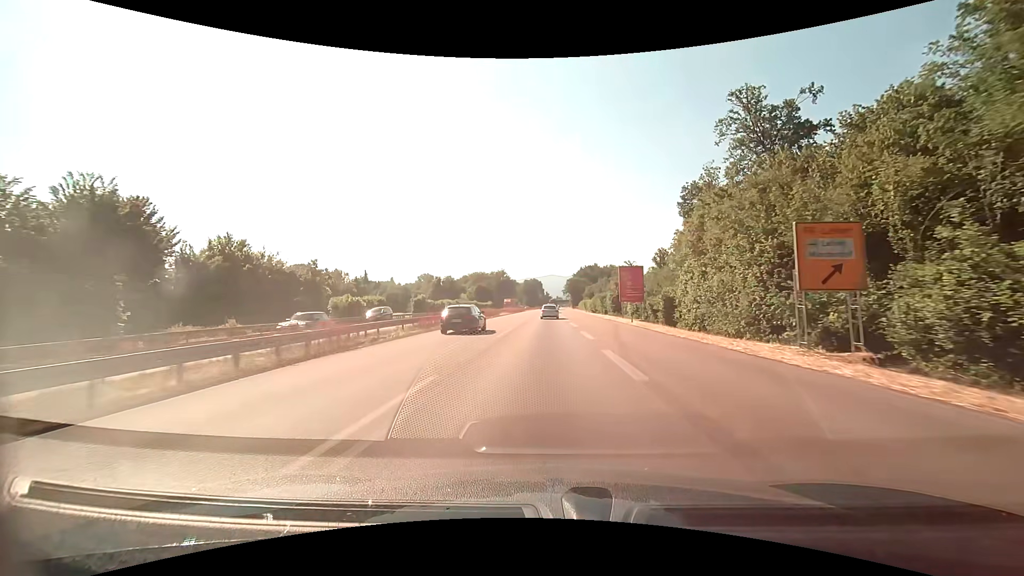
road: trunk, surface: asphalt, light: Day
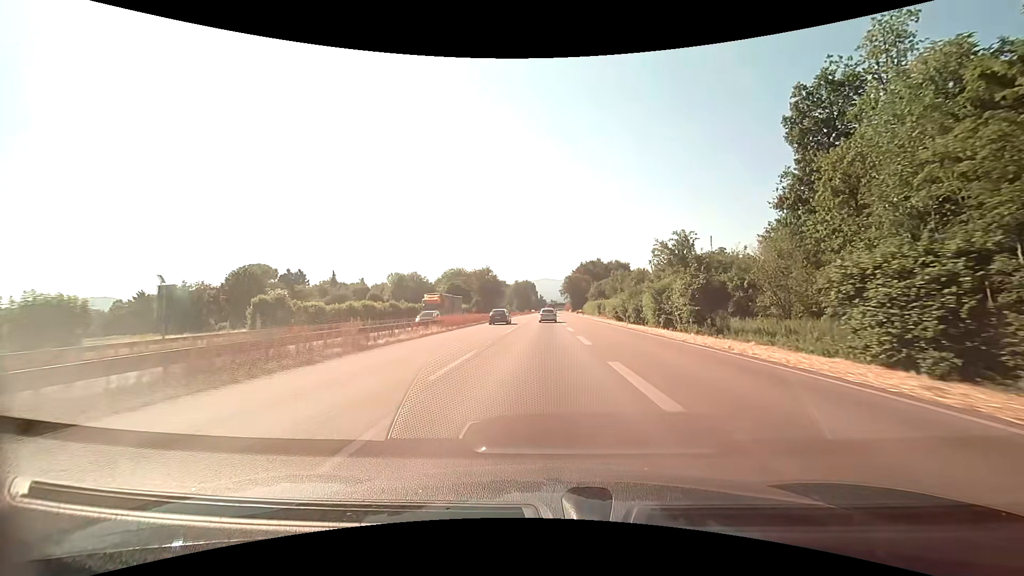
(+0.3, +49.4) m; +1°
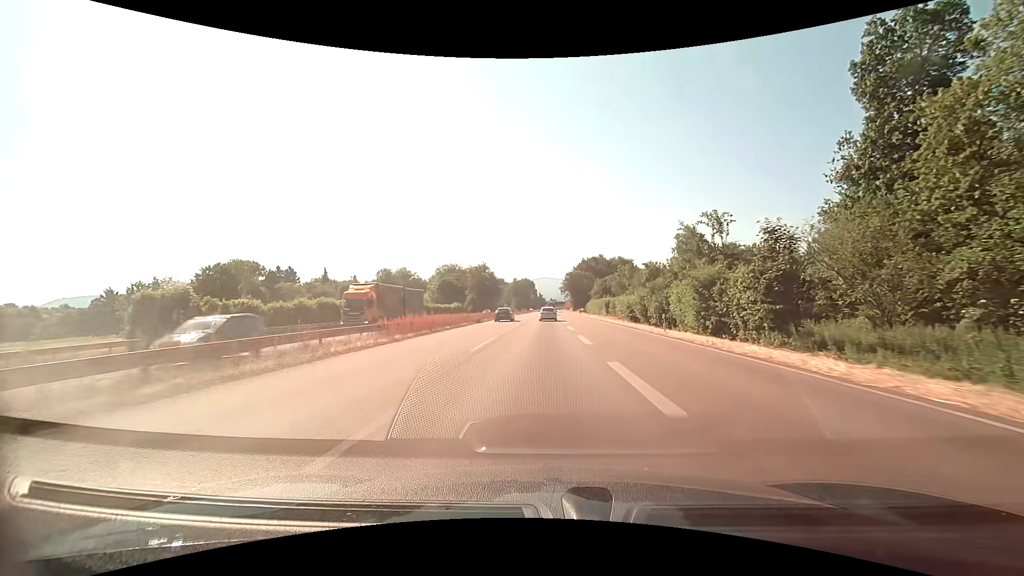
(0.0, +12.5) m; 0°
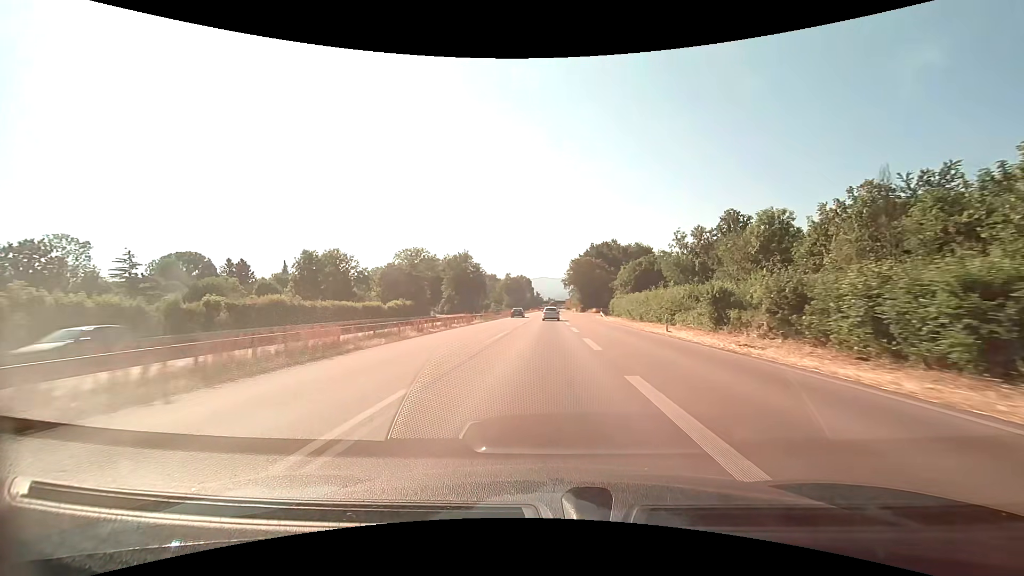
(+0.1, +50.8) m; 0°
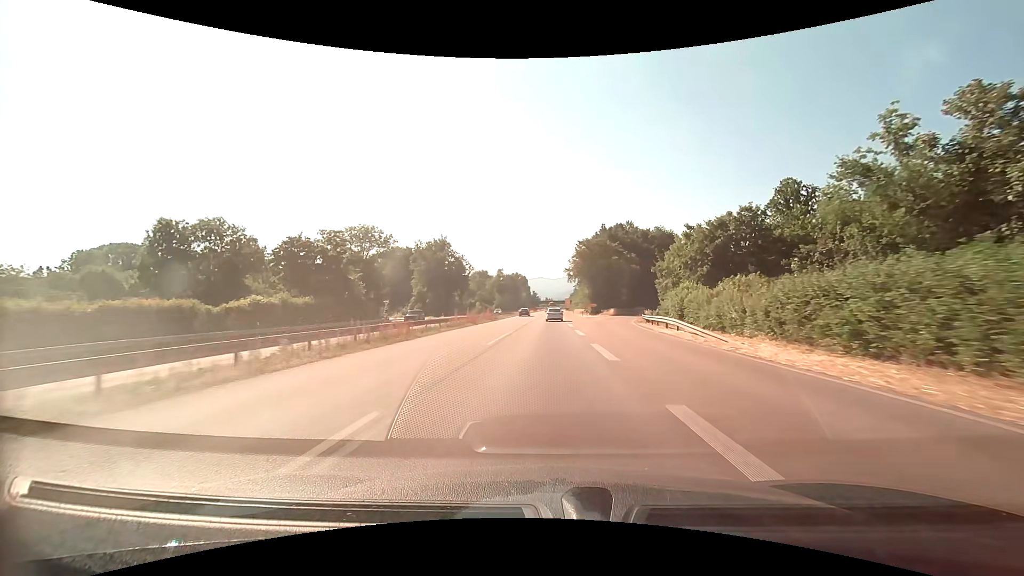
(0.0, +38.9) m; 0°
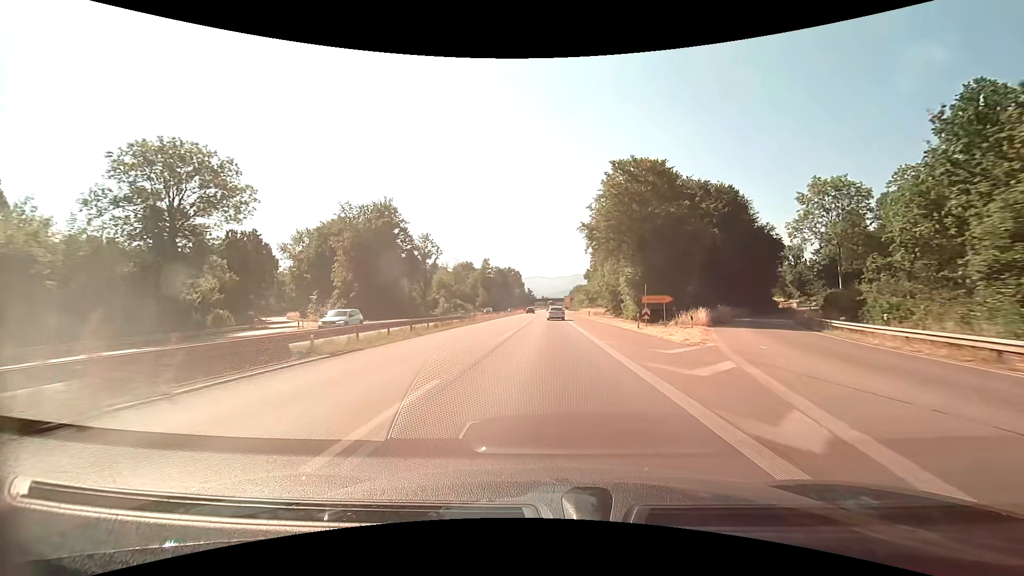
(+0.2, +52.6) m; 0°
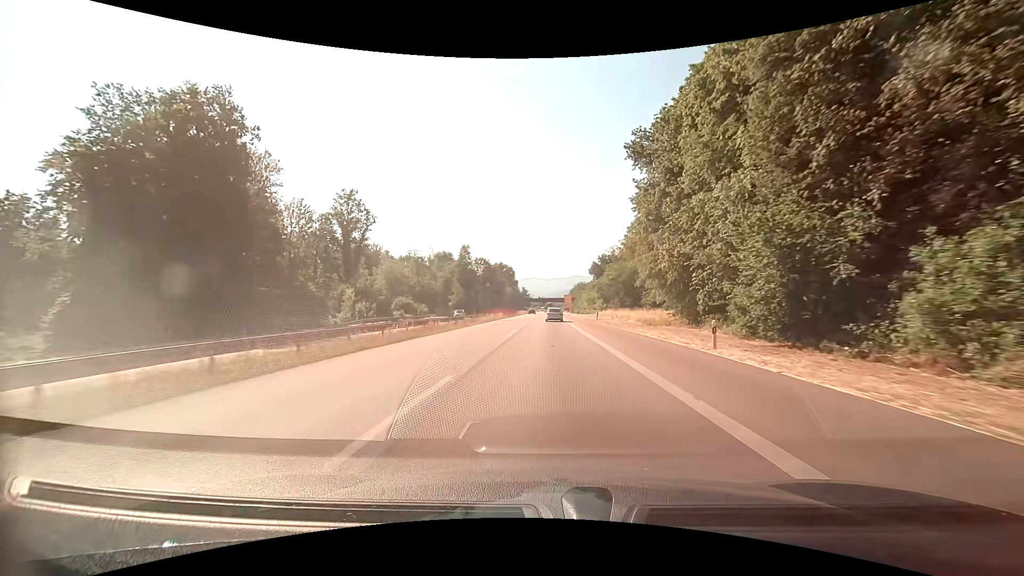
(+0.2, +53.4) m; 0°
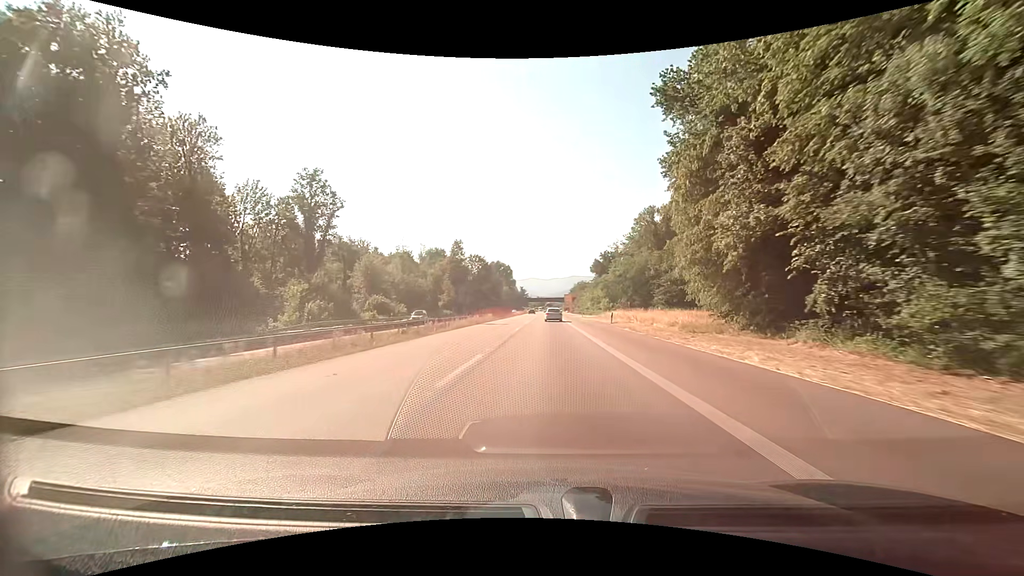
(0.0, +13.4) m; 0°
(0, +10) (0, +20) (0, +30) (0, +40) (0, +50) (0, +60) (0, +70) (+1, +80) (+1, +90) (+1, +100) m
